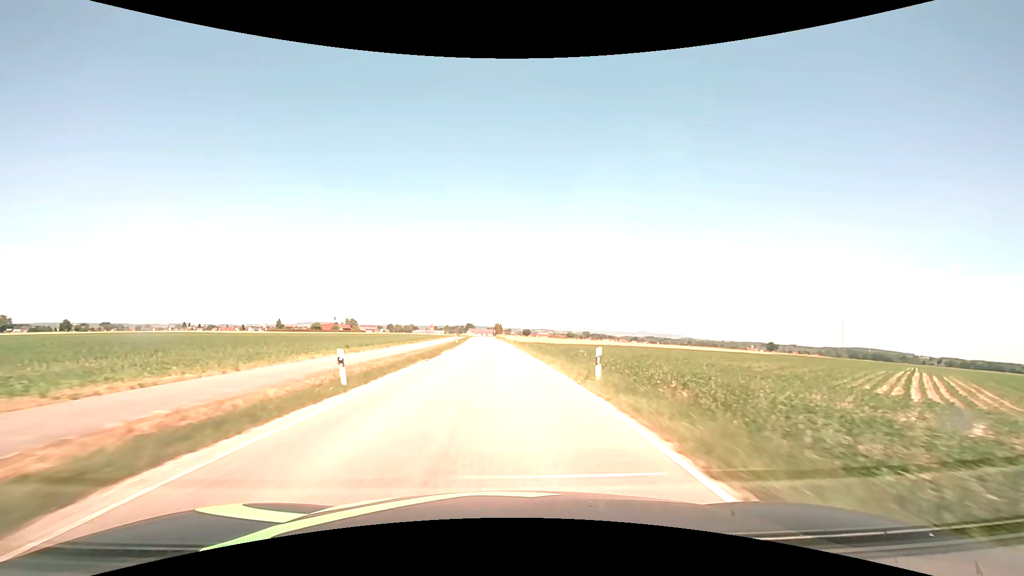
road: secondary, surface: asphalt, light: Day
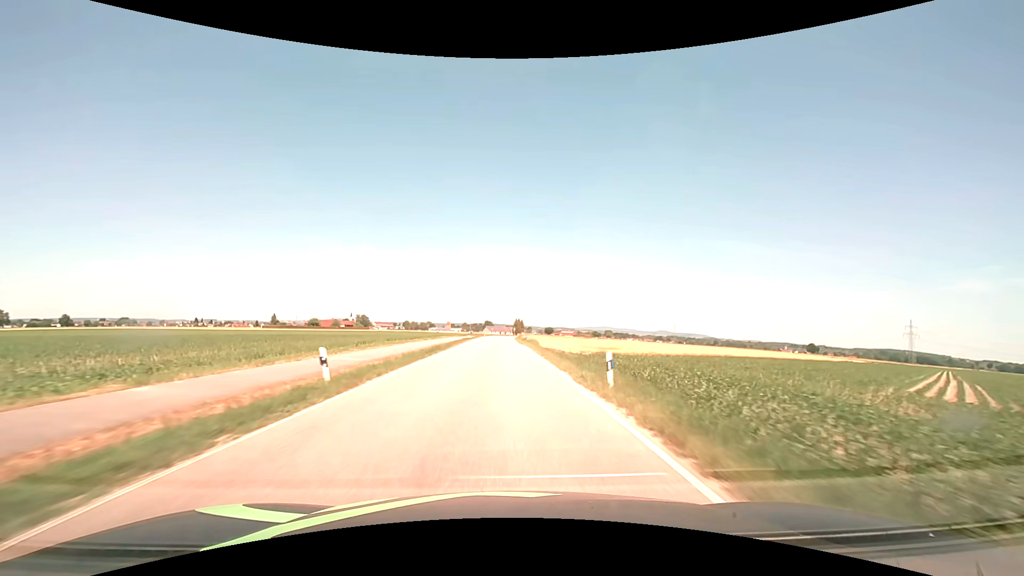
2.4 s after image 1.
(-1.1, +49.2) m; -2°
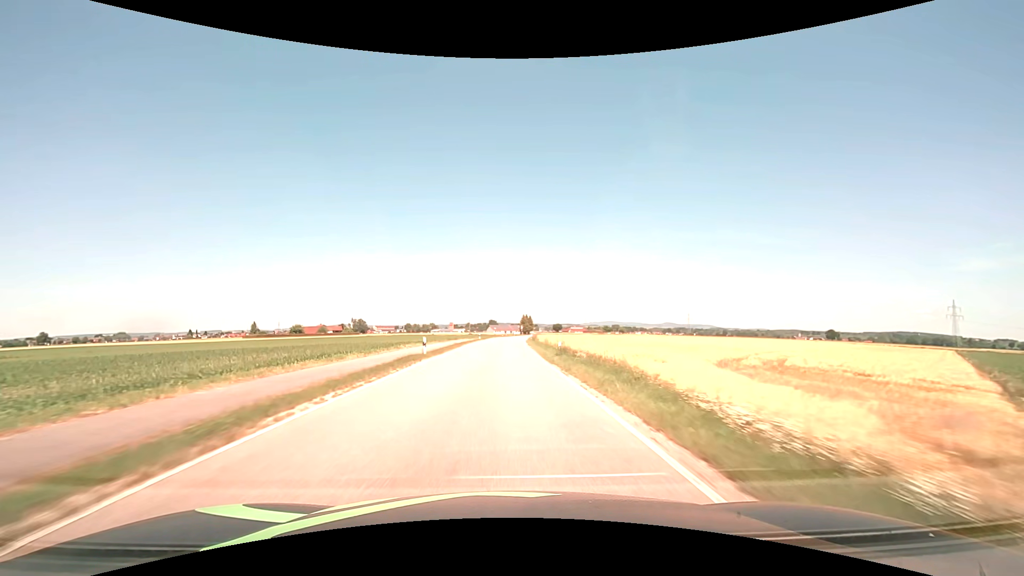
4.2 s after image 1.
(-0.1, +36.8) m; 0°
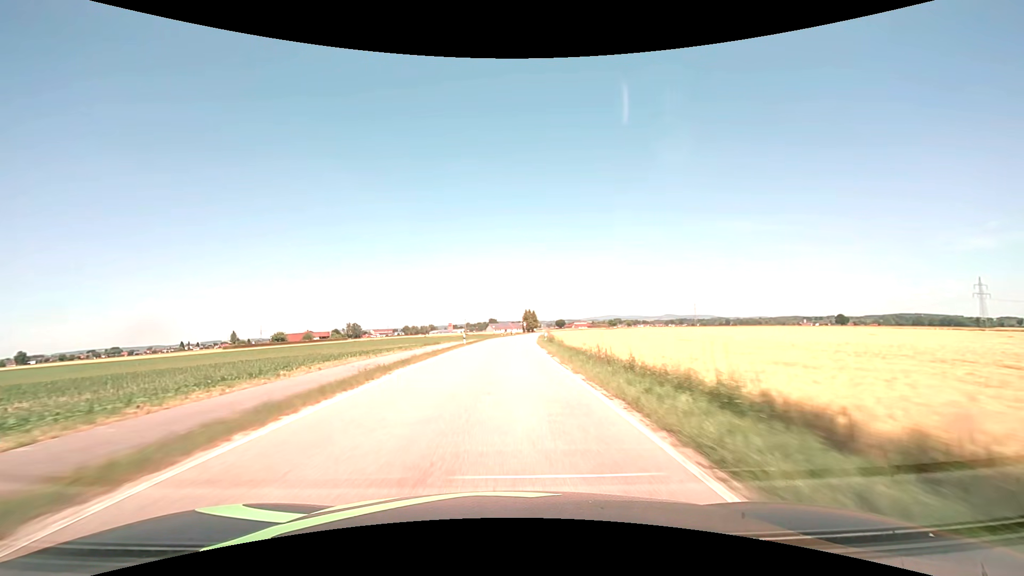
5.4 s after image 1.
(0.0, +24.7) m; 0°
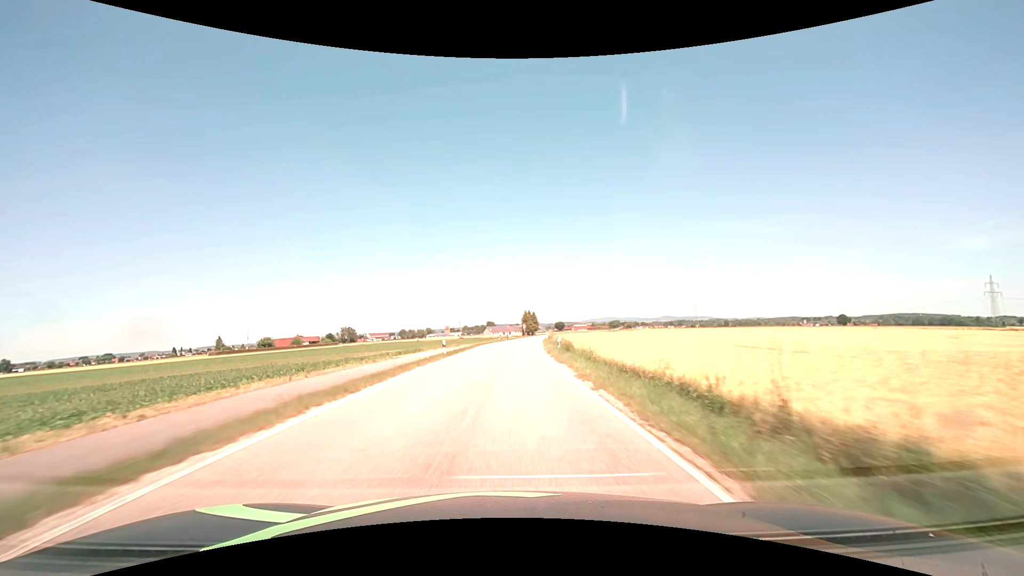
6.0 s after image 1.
(0.0, +12.4) m; 0°
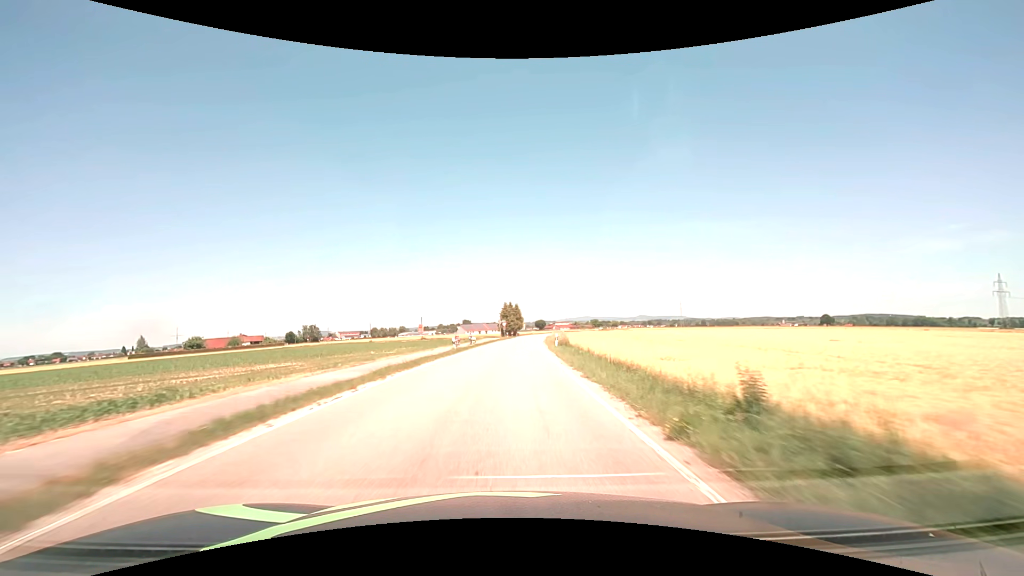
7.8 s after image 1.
(+0.7, +37.3) m; +3°
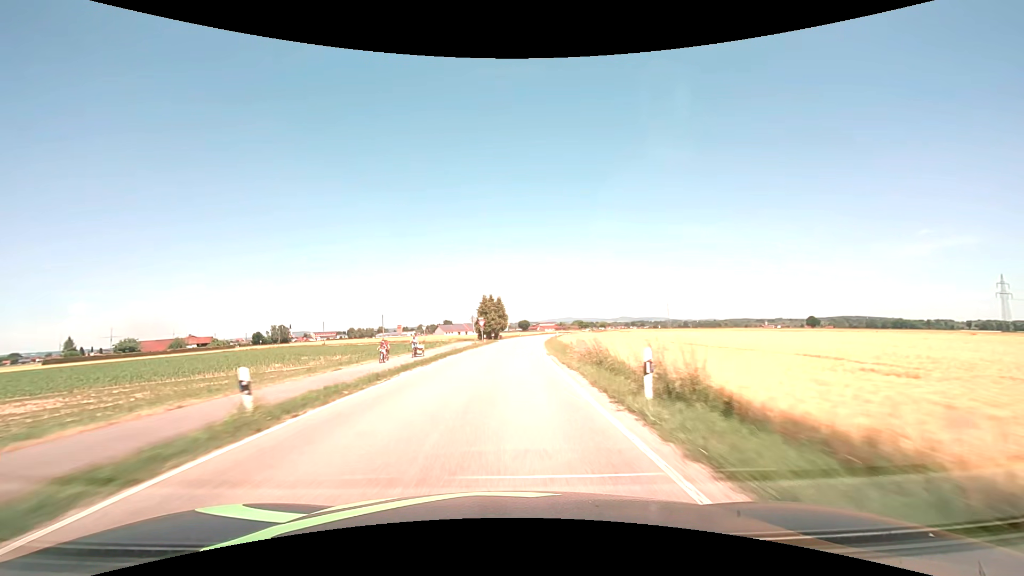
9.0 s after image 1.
(+0.4, +25.0) m; +2°
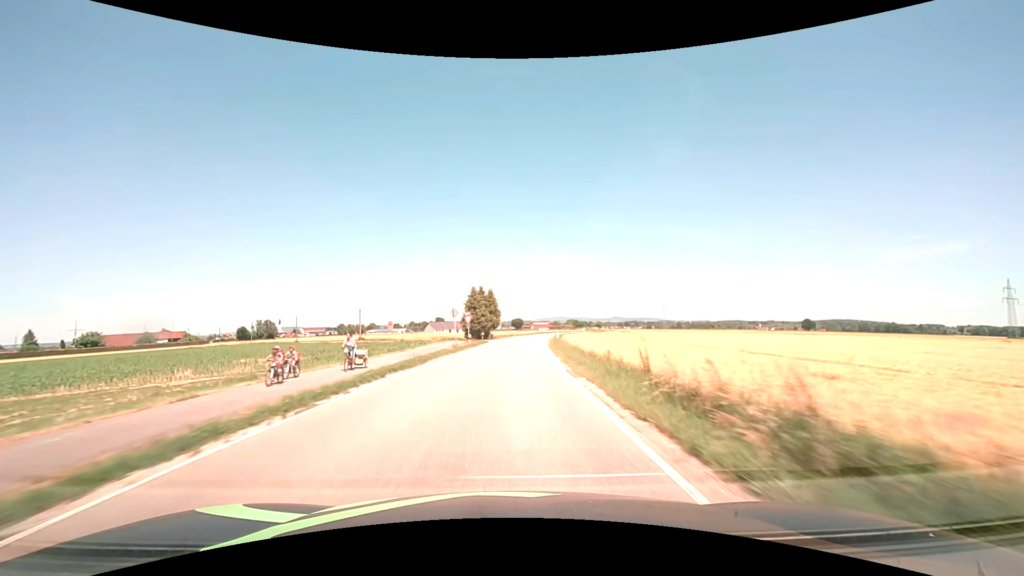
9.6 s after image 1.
(+0.1, +12.5) m; +1°
(0, +10) (0, +20) (+1, +30) (+1, +40) (+2, +50) (+3, +60) (+4, +70) (+5, +80) (+7, +90) (+8, +100) m
